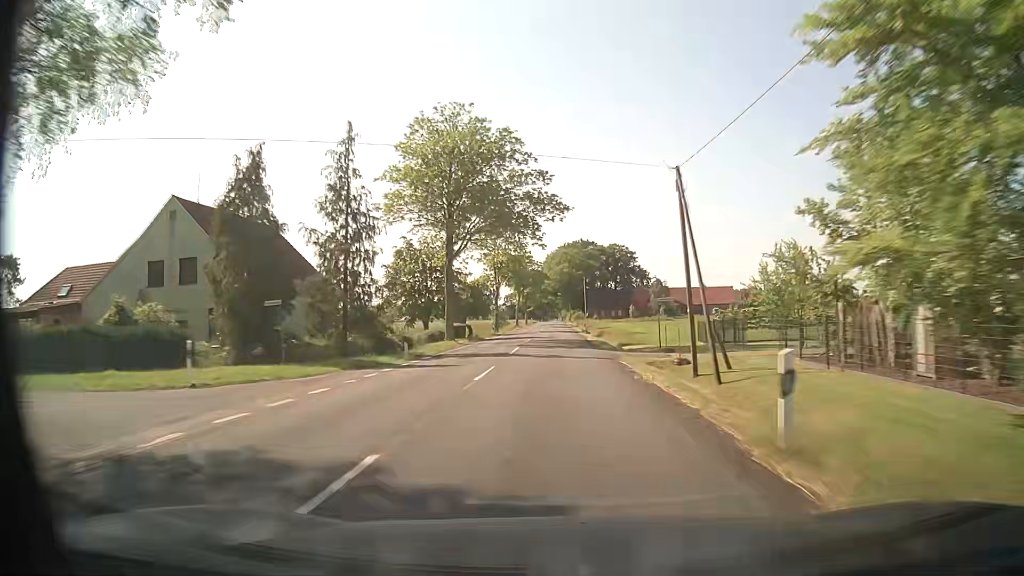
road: secondary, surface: asphalt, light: Day
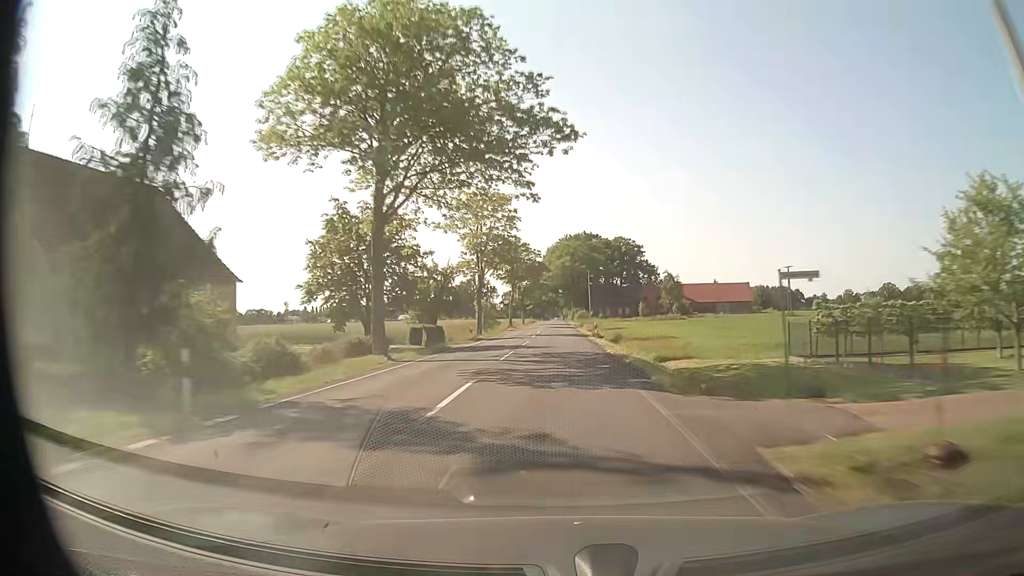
(0.0, +16.5) m; 0°
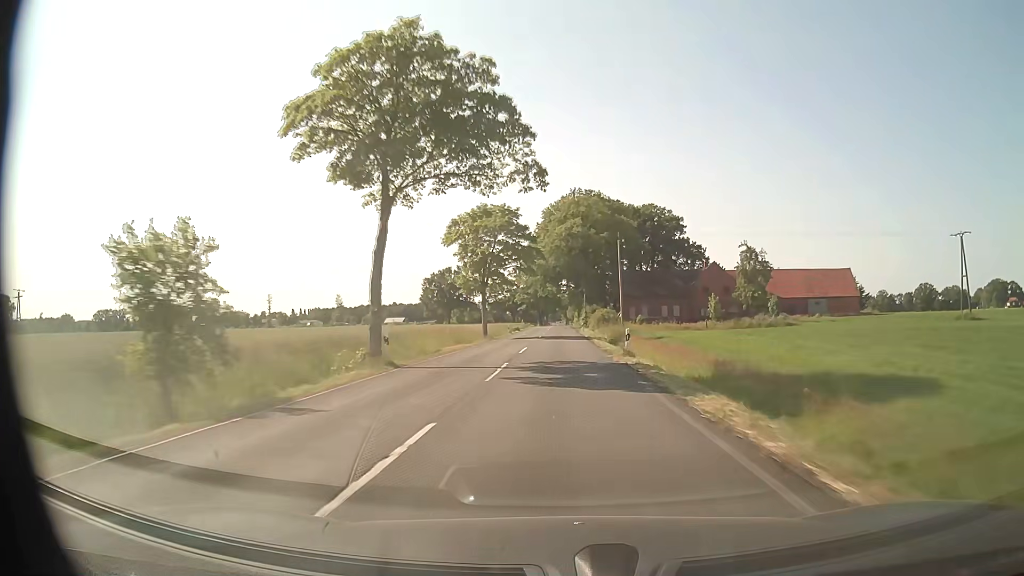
(+0.1, +65.6) m; 0°
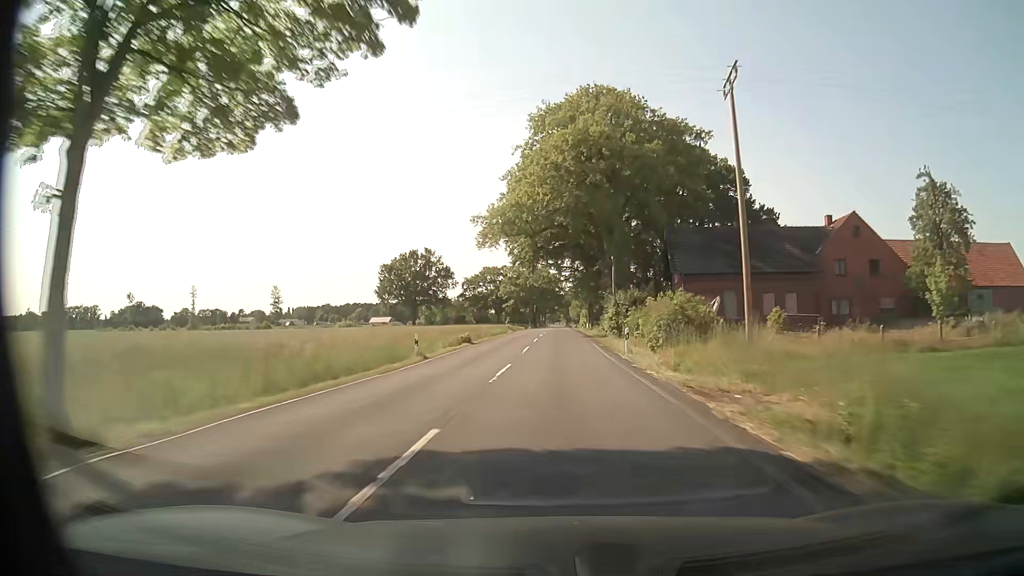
(0.0, +48.9) m; 0°
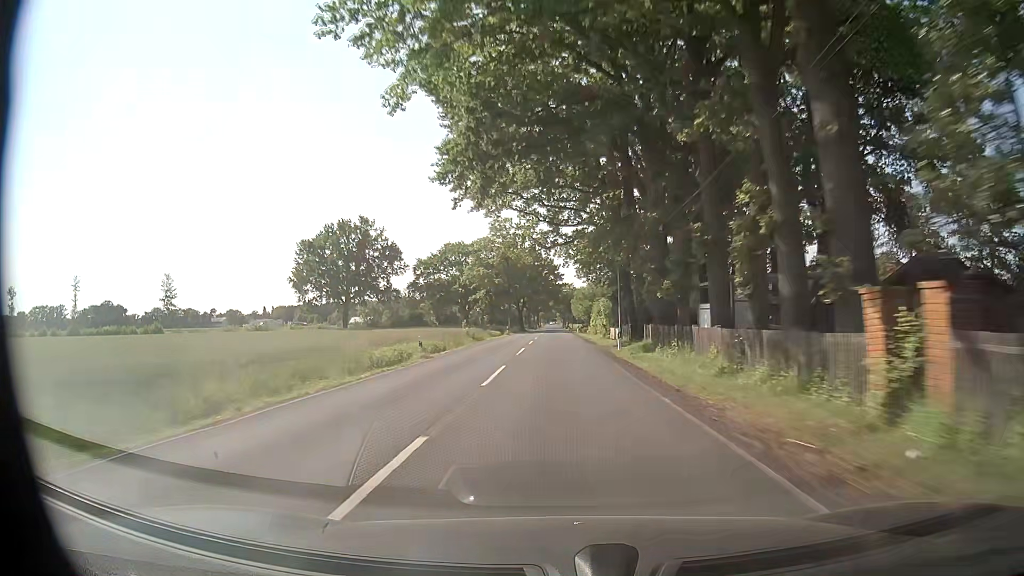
(+0.1, +48.6) m; 0°
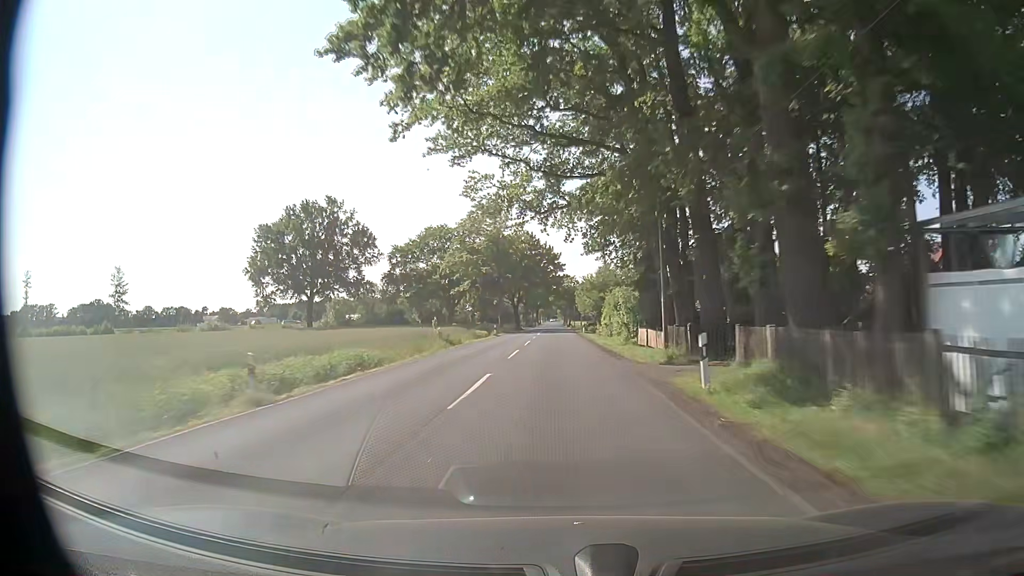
(0.0, +16.1) m; 0°
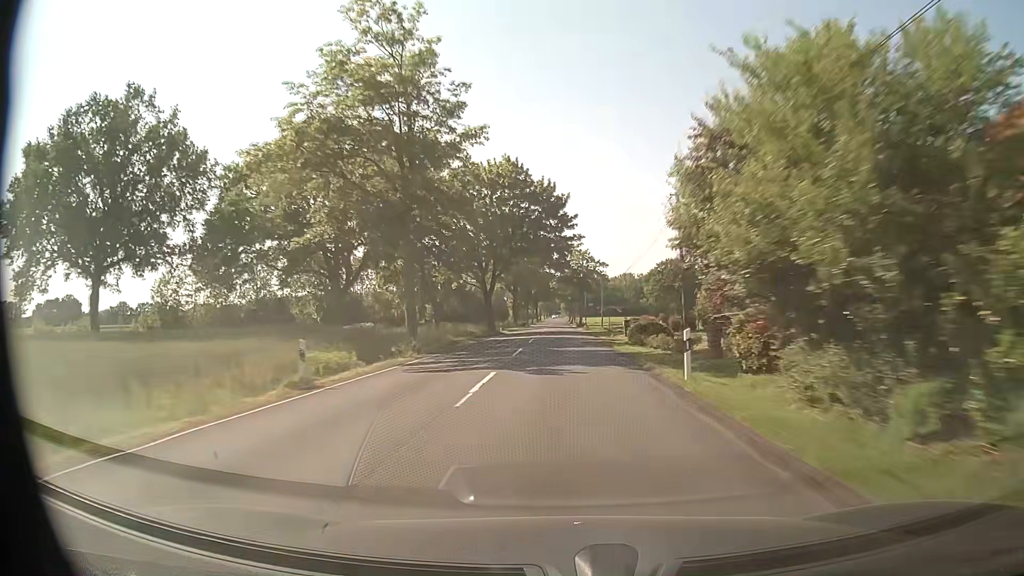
(-0.3, +48.1) m; 0°
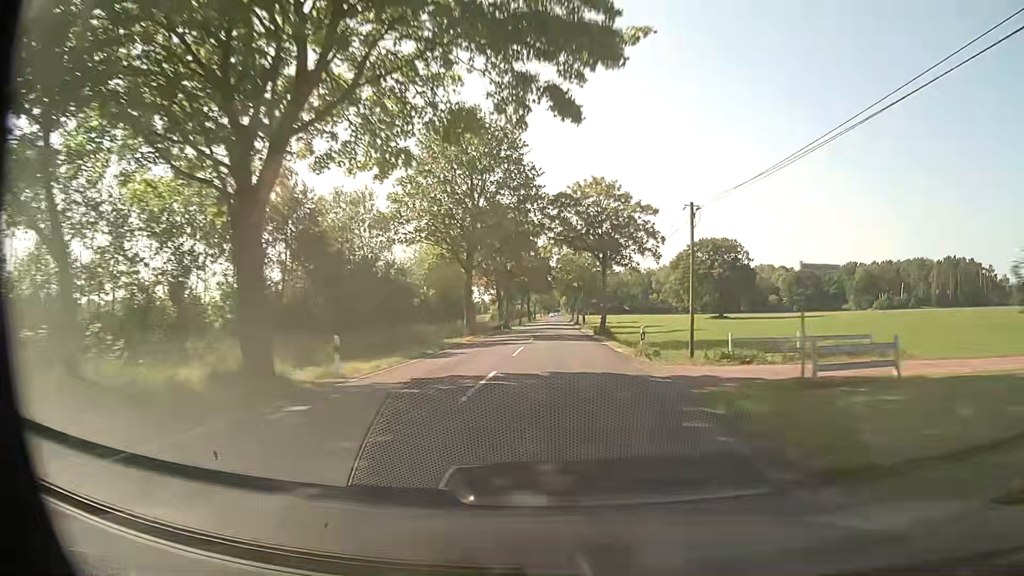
(0.0, +48.0) m; 0°
(0, +10) (0, +20) (0, +30) (0, +40) (0, +50) (0, +60) (0, +70) (0, +80) (+1, +90) (+1, +100) m
